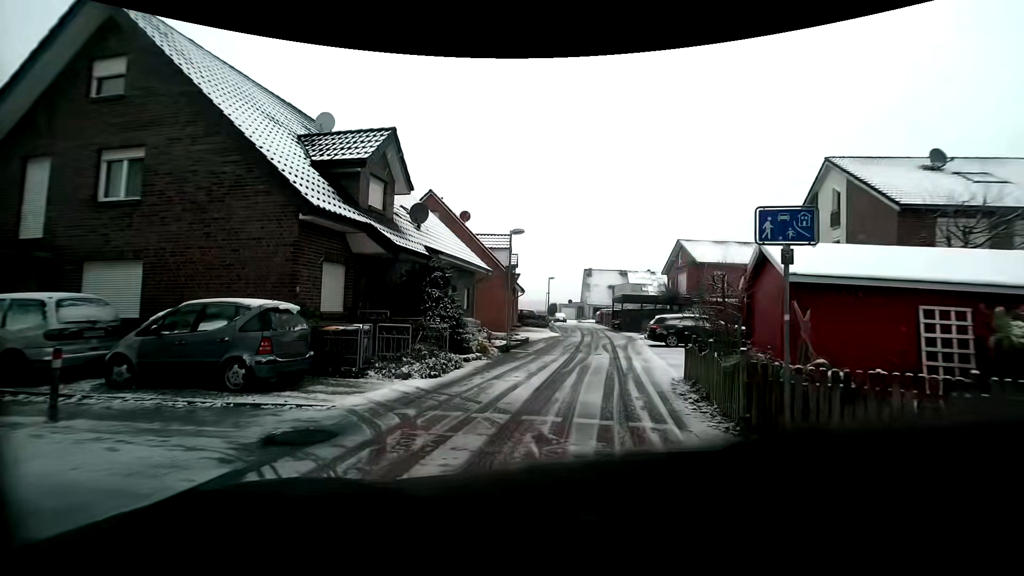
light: Day
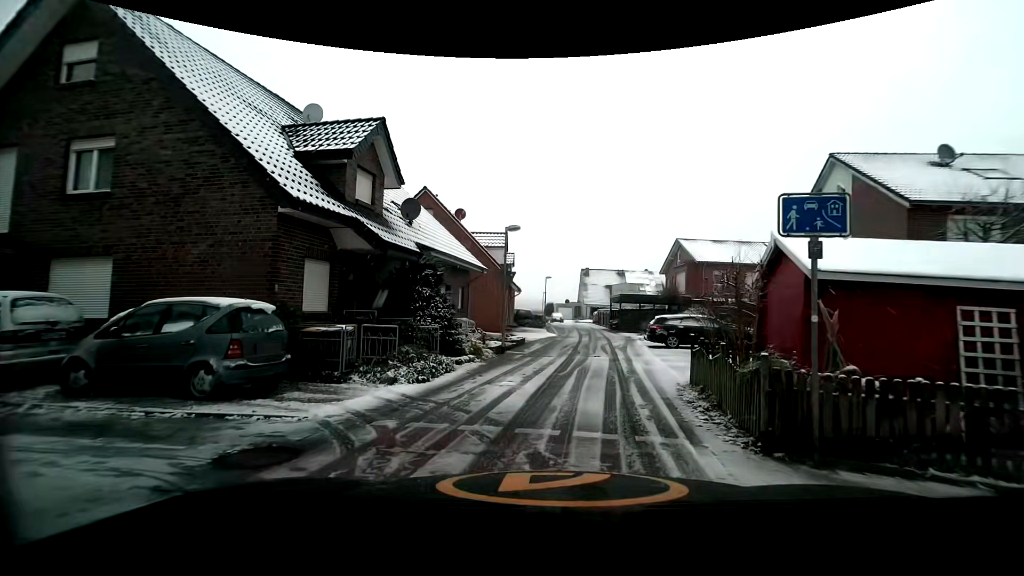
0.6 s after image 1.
(0.0, +0.7) m; 0°
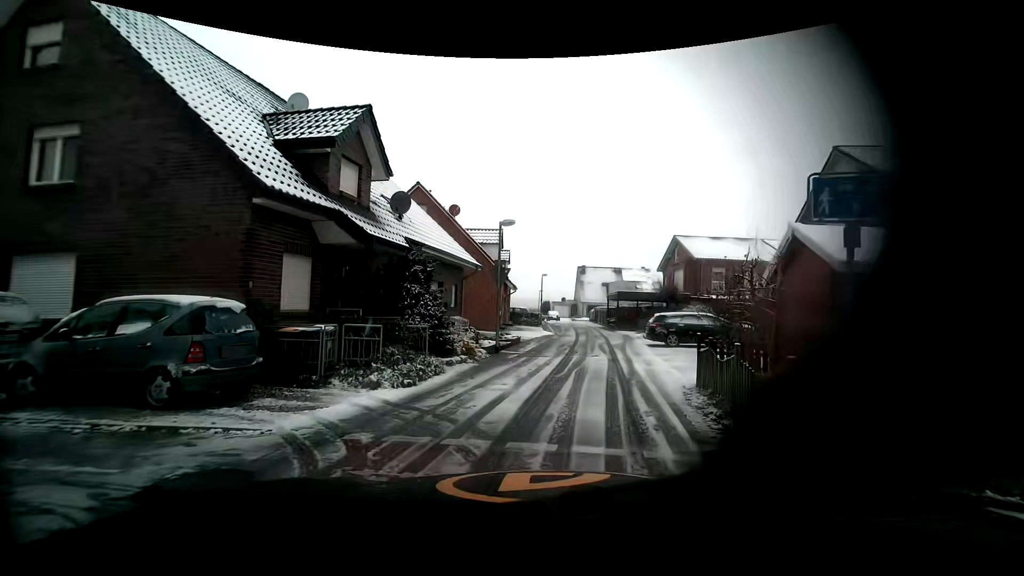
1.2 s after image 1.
(0.0, +0.8) m; 0°
